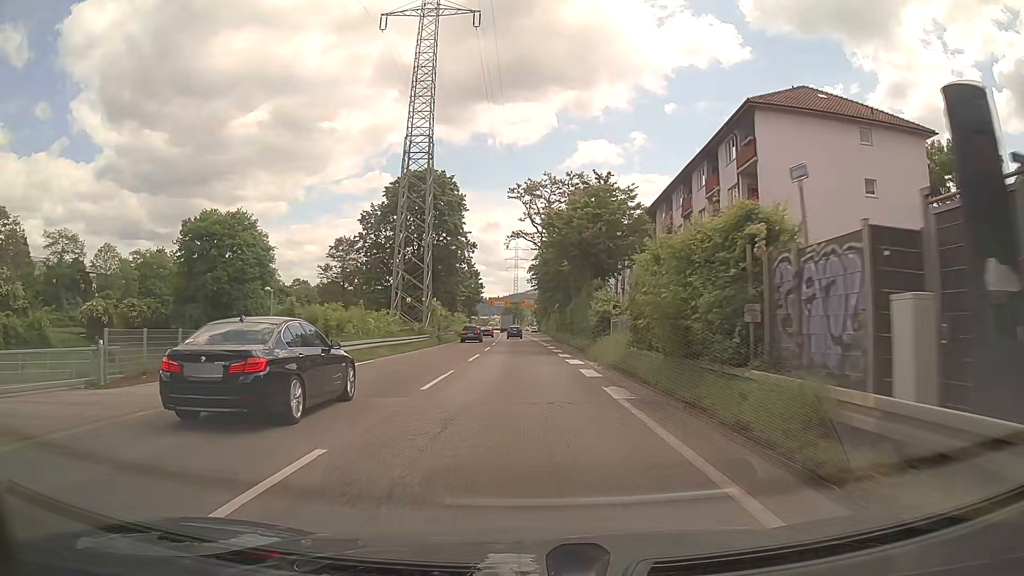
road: trunk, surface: asphalt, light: Day
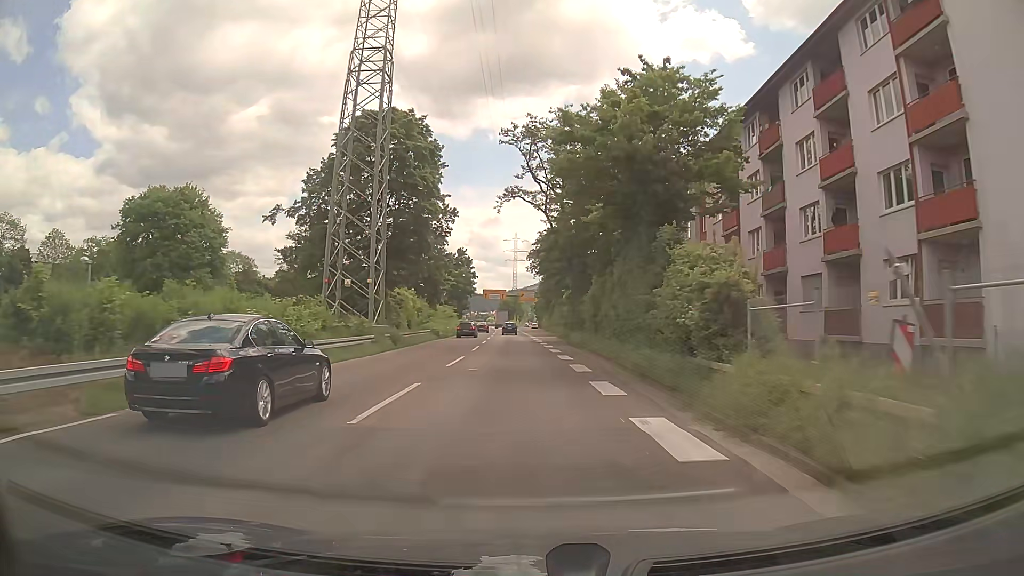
(-0.1, +17.4) m; 0°
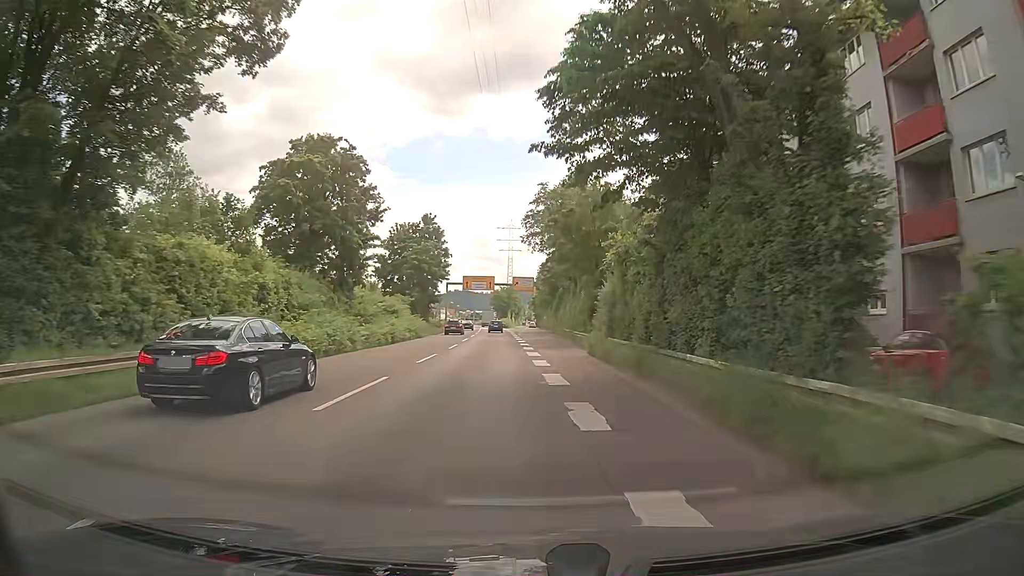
(-0.1, +34.7) m; +1°
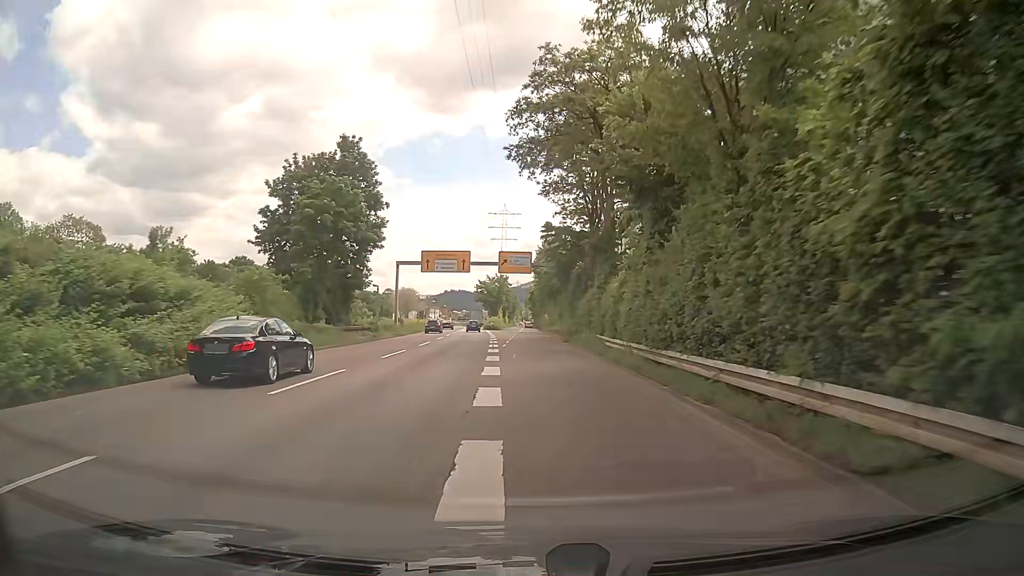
(-0.3, +34.3) m; -1°
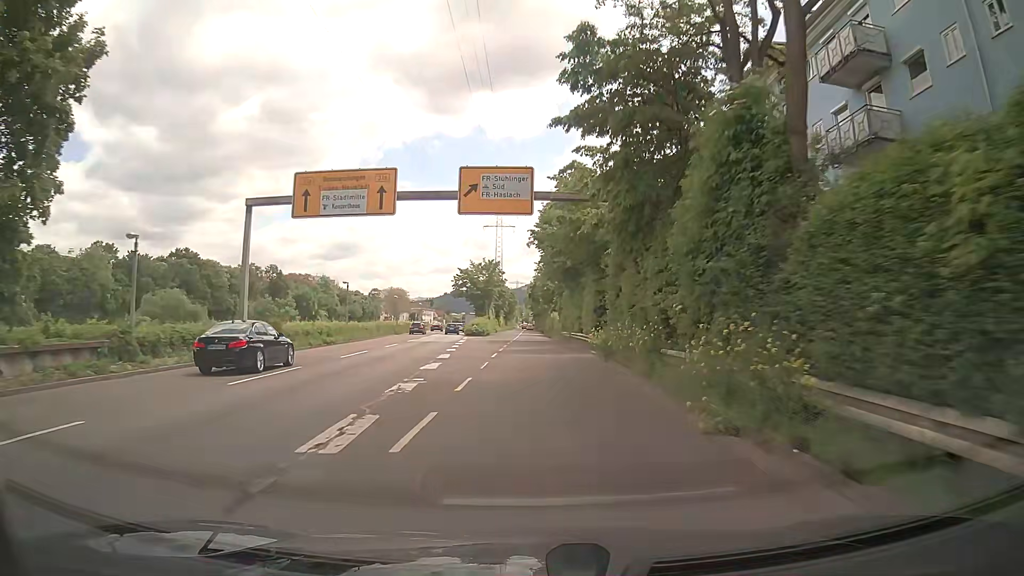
(0.0, +34.4) m; 0°
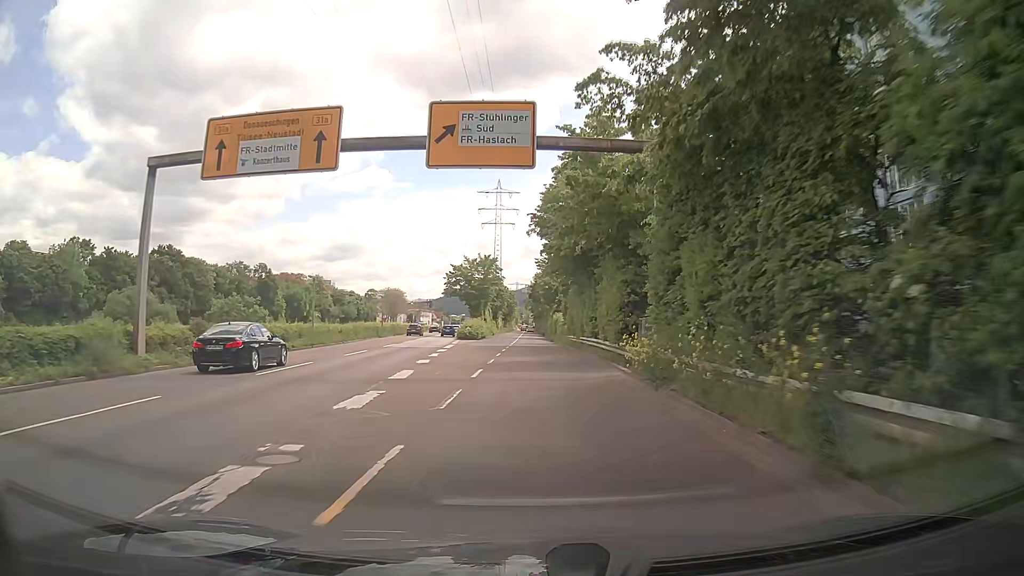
(0.0, +8.6) m; 0°
(0, +10) (0, +20) (0, +30) (0, +40) (0, +50) (0, +60) (0, +70) (0, +80) (0, +90) (0, +100) m
